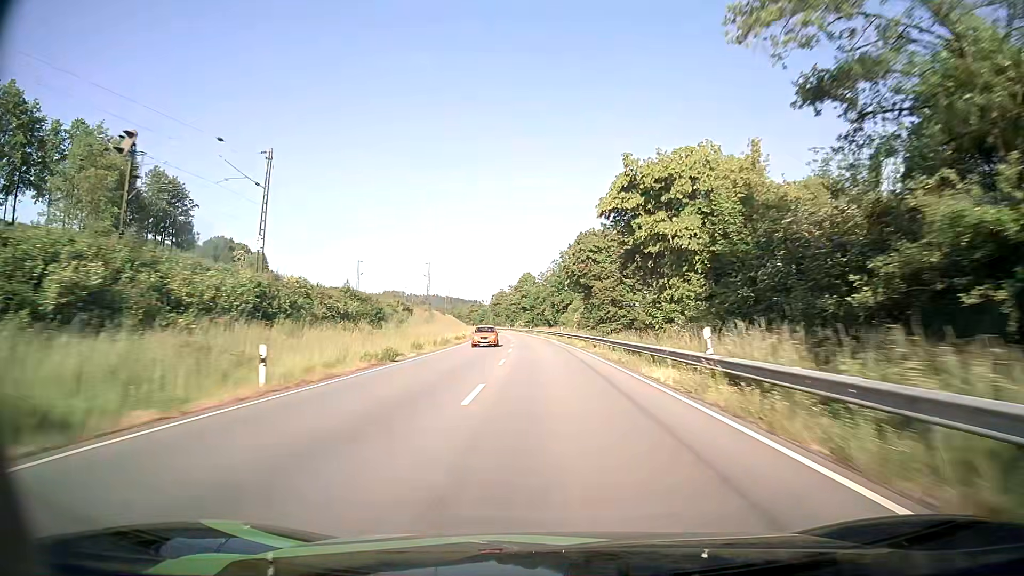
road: primary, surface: asphalt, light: Day
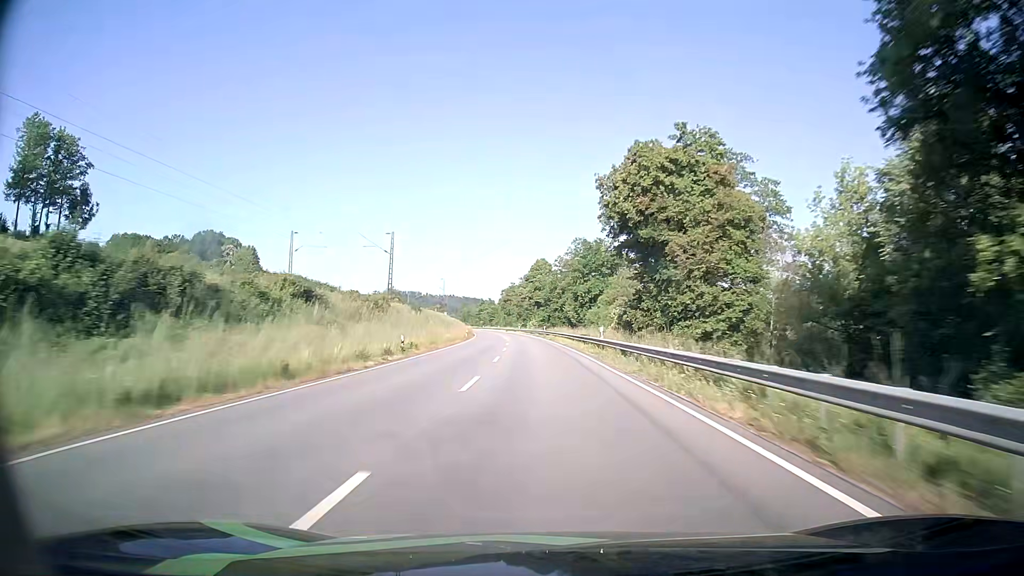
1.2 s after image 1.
(-0.7, +33.7) m; -2°
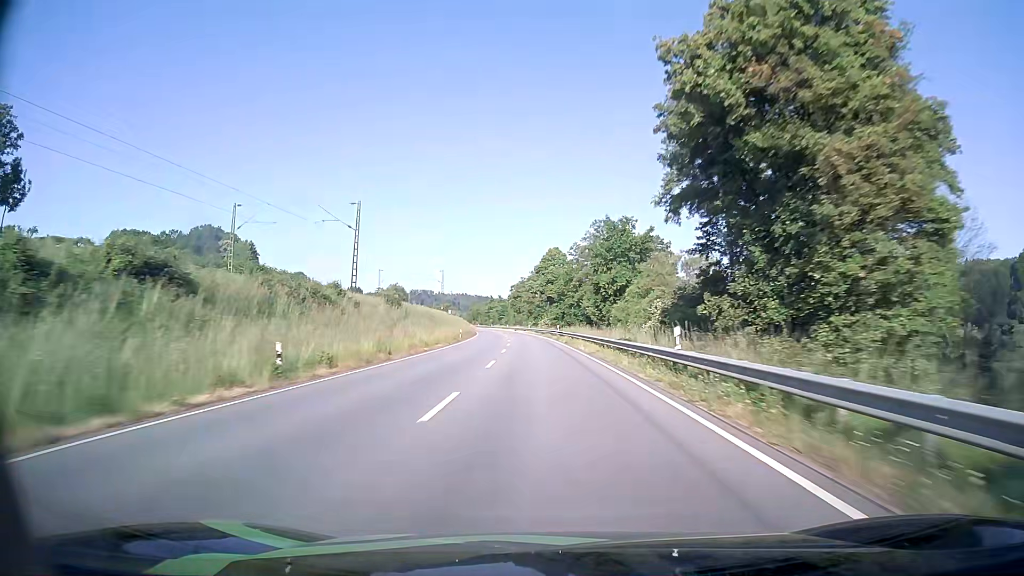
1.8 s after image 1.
(-0.1, +16.7) m; -1°
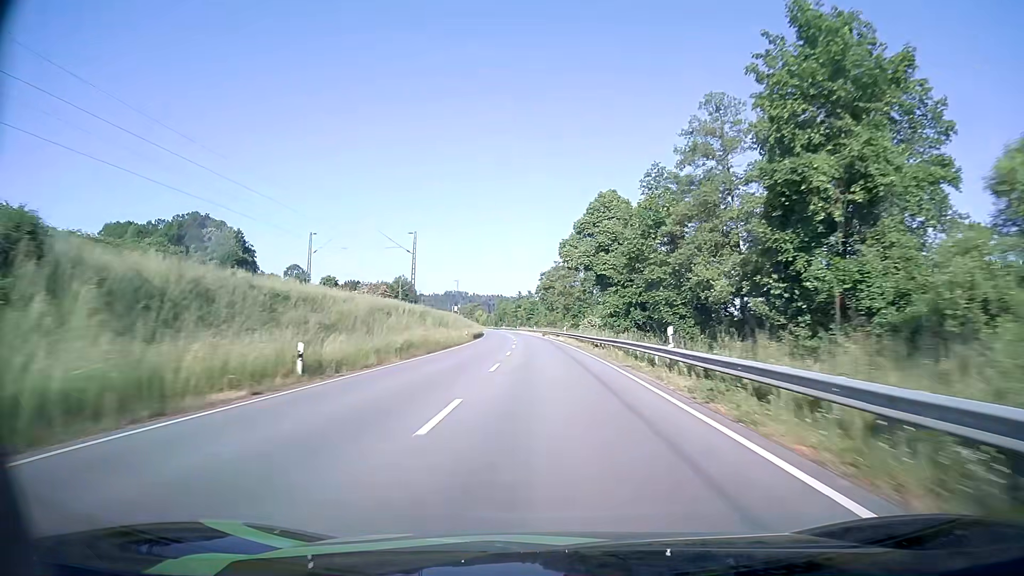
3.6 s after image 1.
(-1.4, +49.5) m; -3°
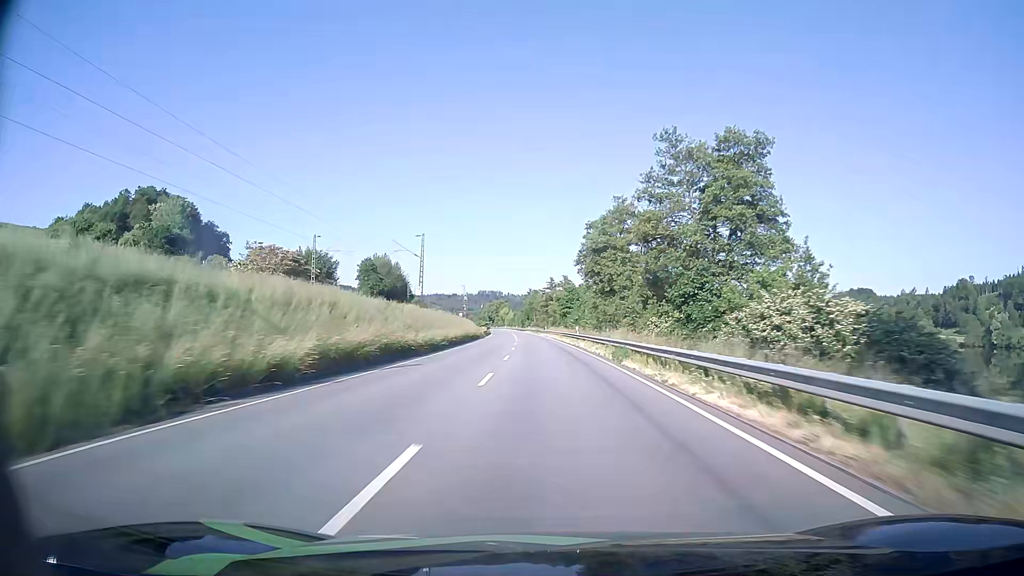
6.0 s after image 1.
(-1.8, +65.6) m; -3°
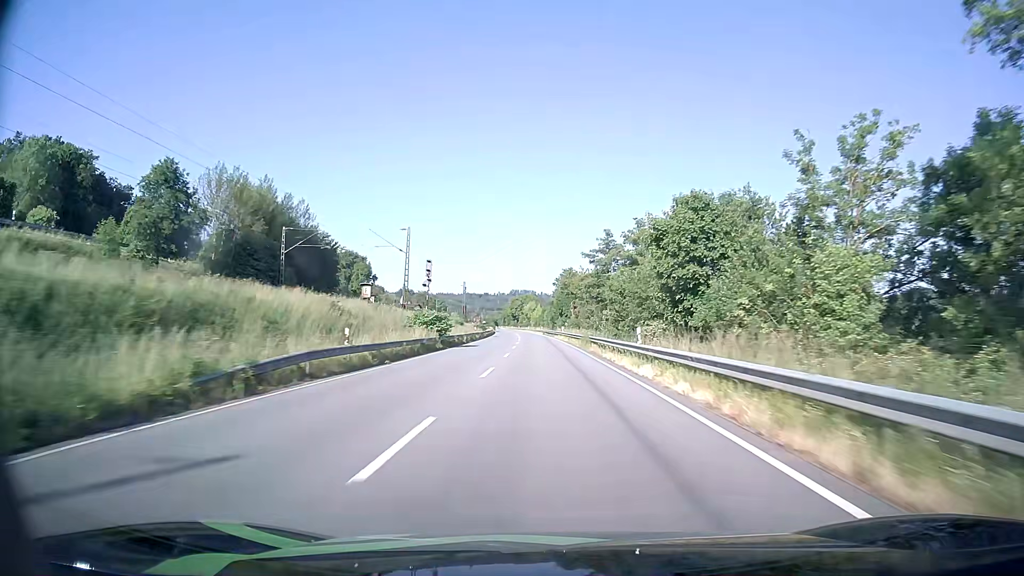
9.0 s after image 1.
(-2.3, +82.2) m; -3°
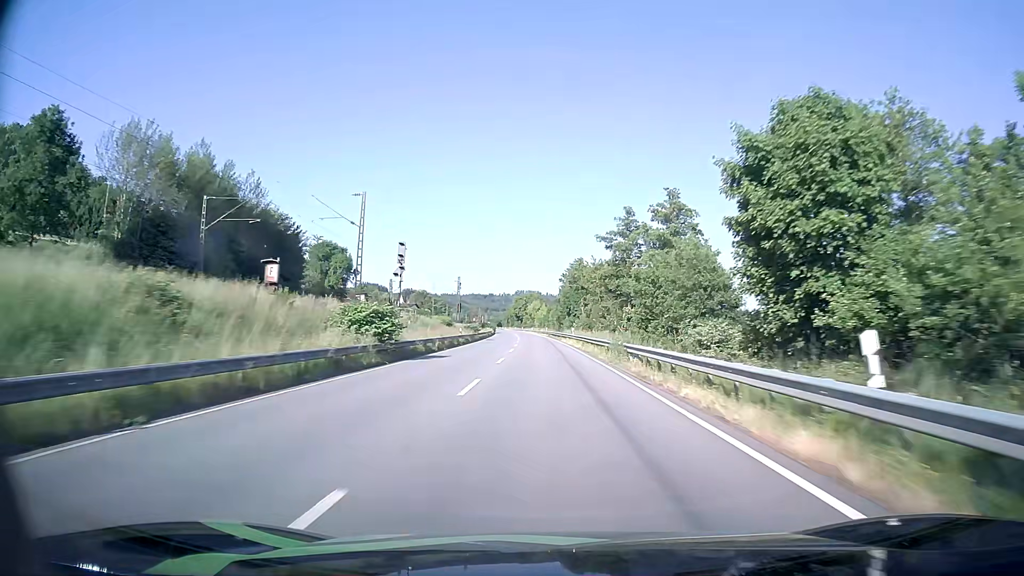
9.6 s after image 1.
(-0.1, +16.5) m; -1°
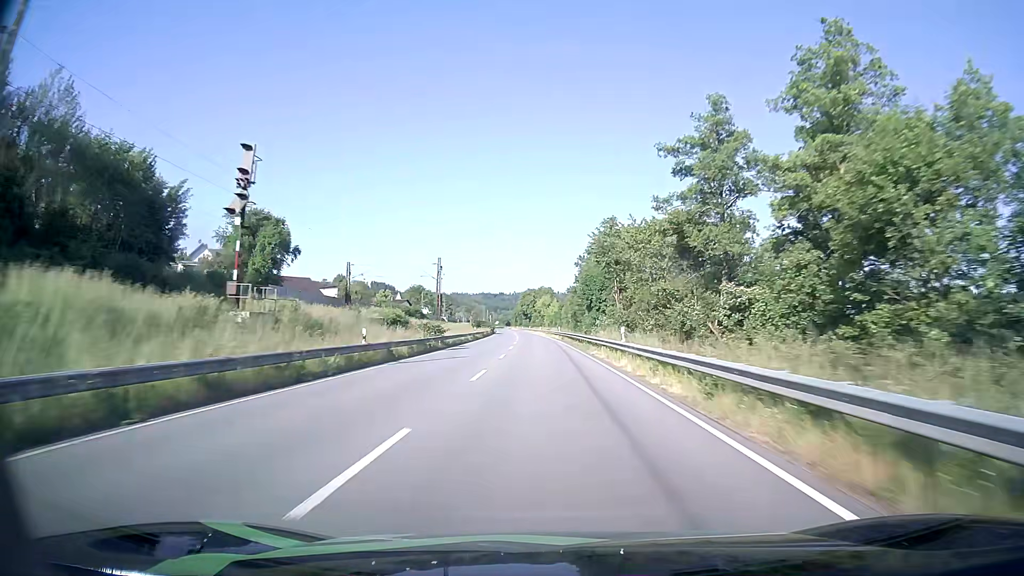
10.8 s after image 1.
(-0.3, +33.1) m; -1°
(0, +10) (0, +20) (0, +30) (0, +40) (-1, +50) (-1, +60) (-1, +70) (-2, +80) (-2, +90) (-3, +100) m
